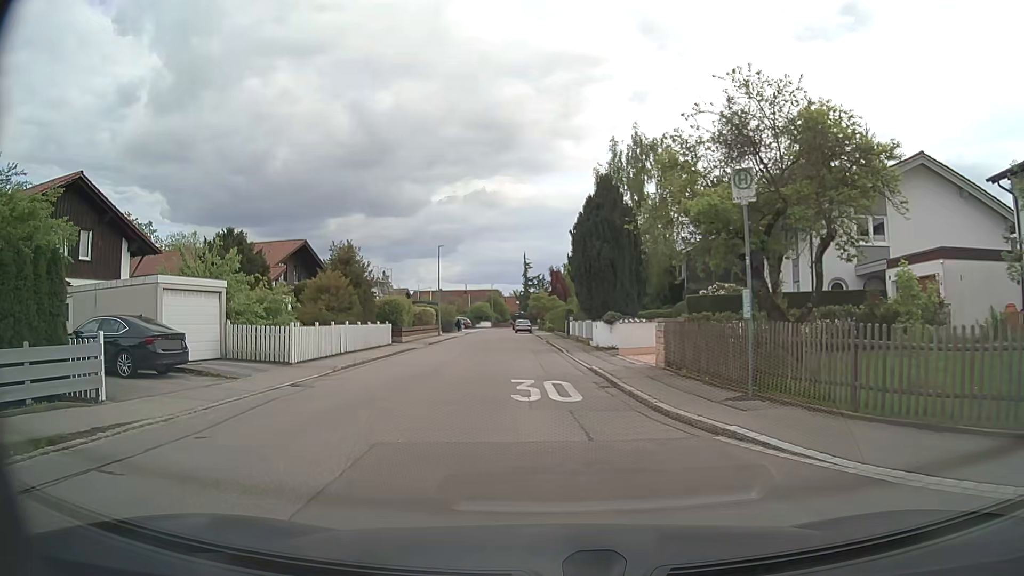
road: residential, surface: asphalt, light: Day
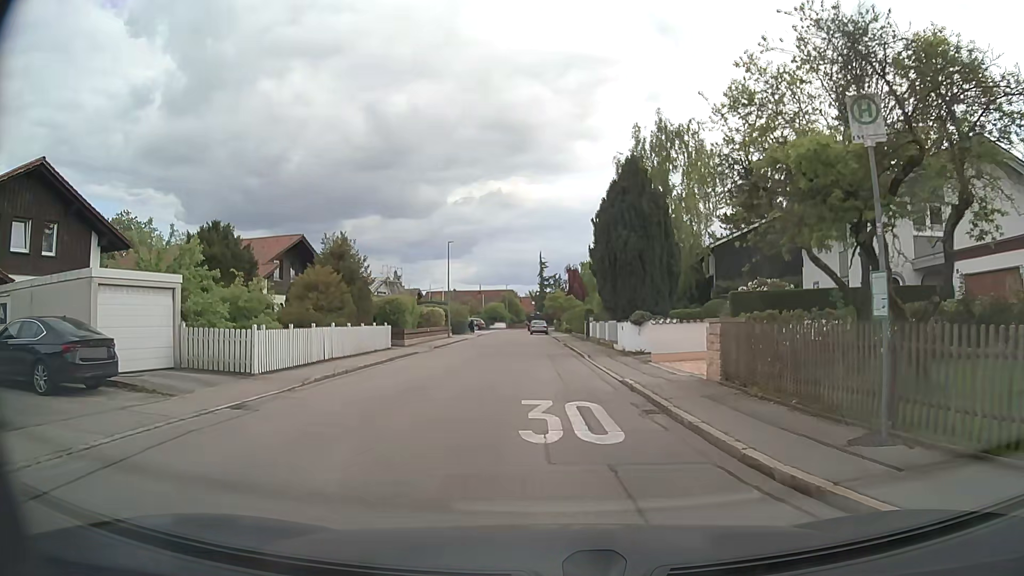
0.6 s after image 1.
(0.0, +3.9) m; -1°
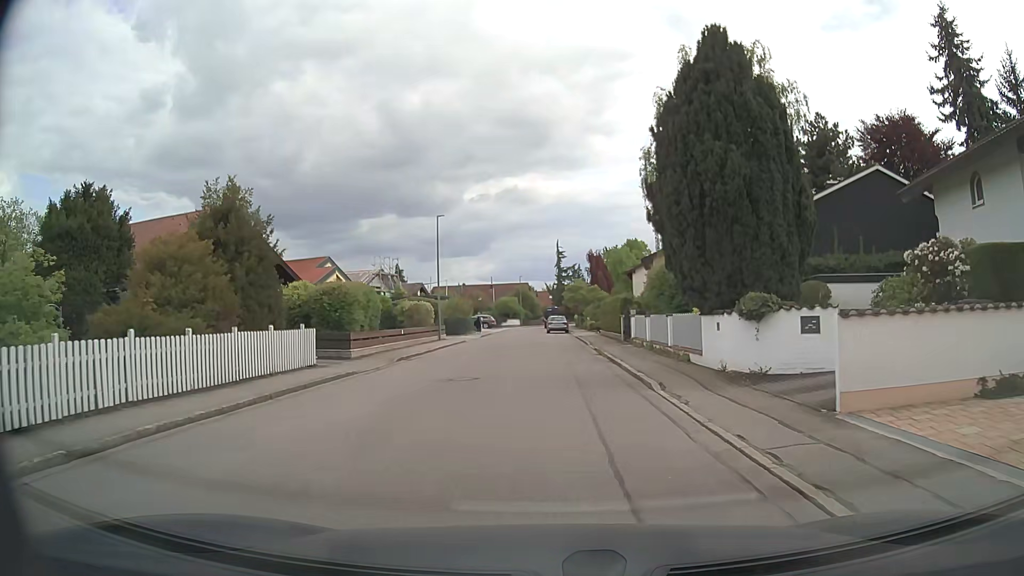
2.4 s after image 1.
(-0.1, +12.8) m; -1°
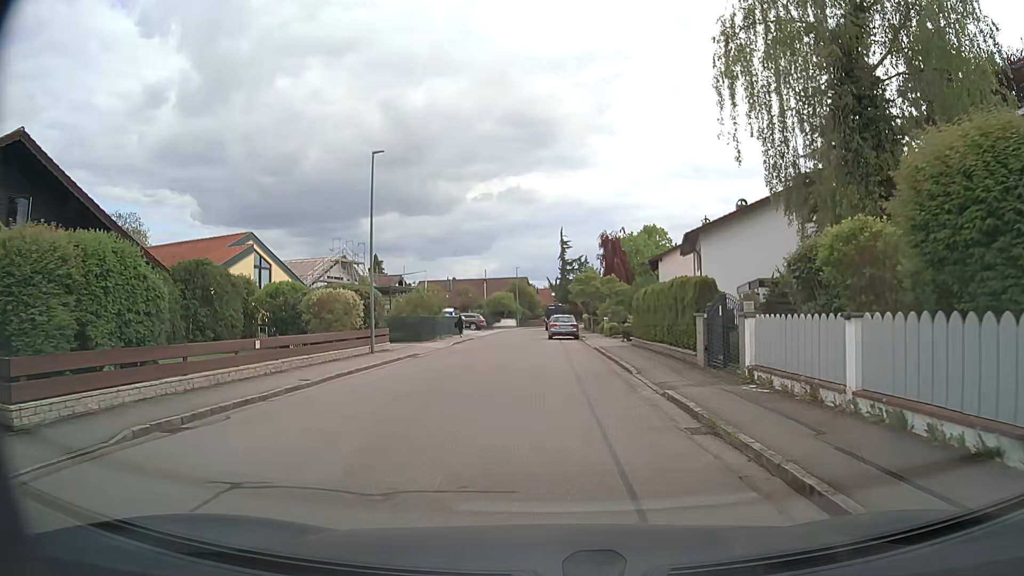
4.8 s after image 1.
(-0.1, +16.2) m; 0°
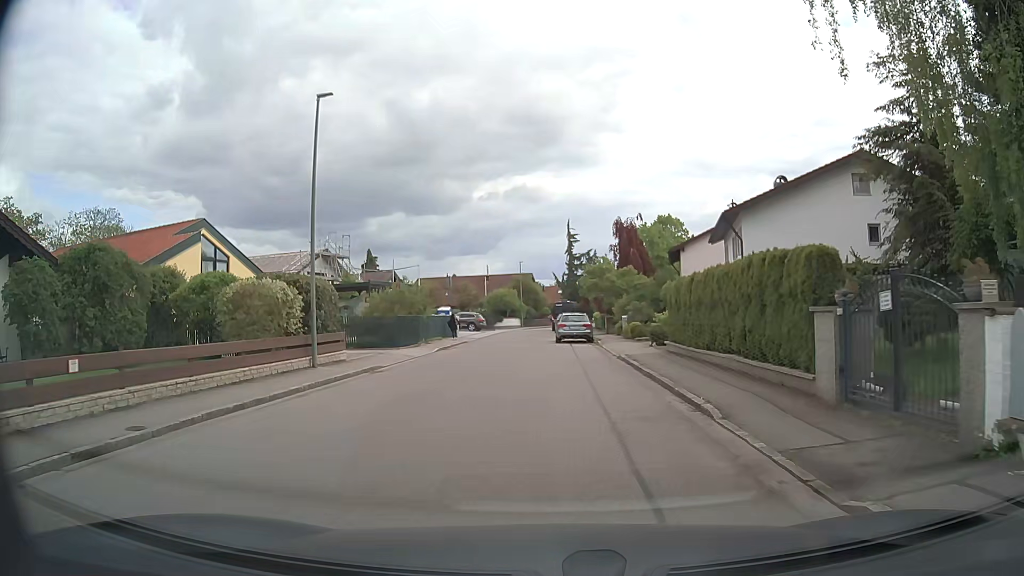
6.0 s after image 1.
(-0.1, +7.0) m; -1°
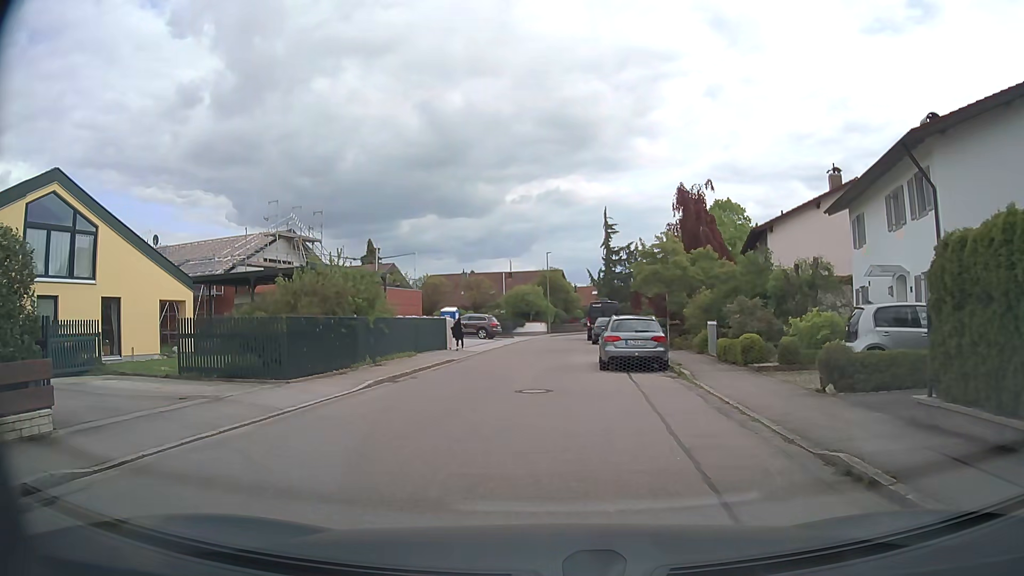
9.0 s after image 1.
(-0.1, +14.6) m; -3°
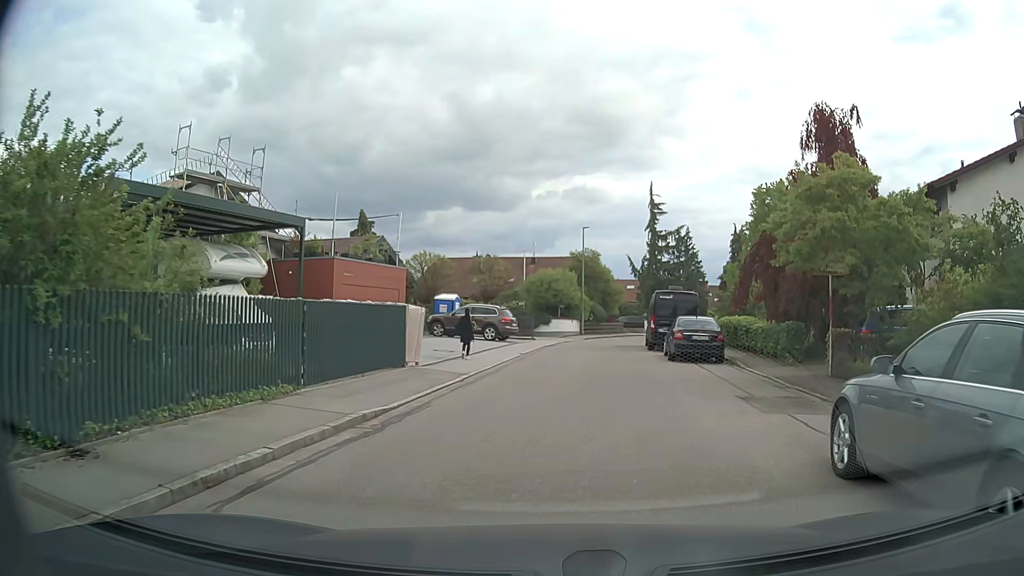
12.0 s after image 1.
(-0.9, +15.2) m; -1°
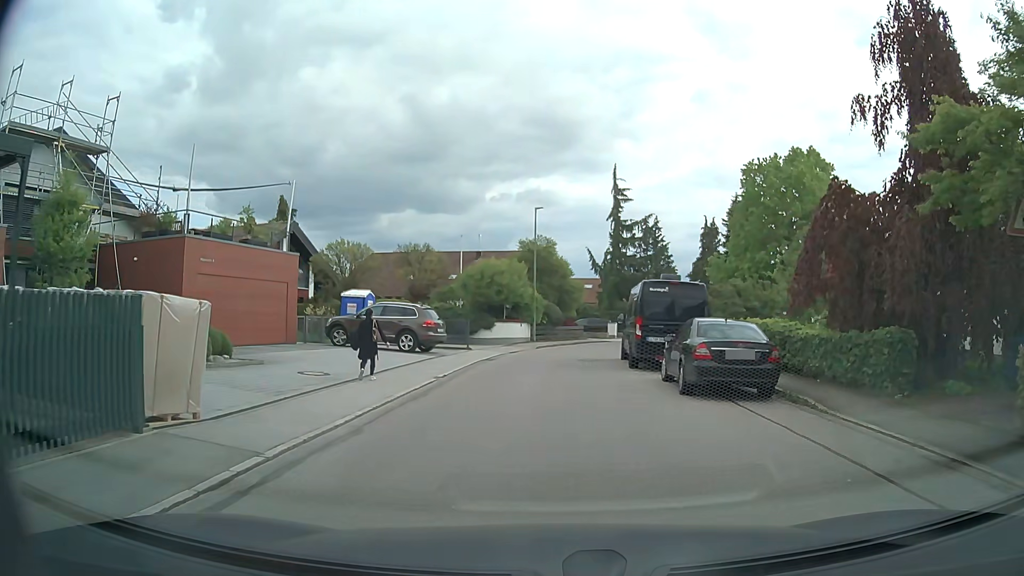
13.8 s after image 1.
(+0.3, +9.3) m; +4°
(0, +10) (0, +20) (+1, +30) (+5, +39) (+10, +48) (+15, +56) (+22, +64) (+30, +69) (+39, +74) (+48, +78) m
